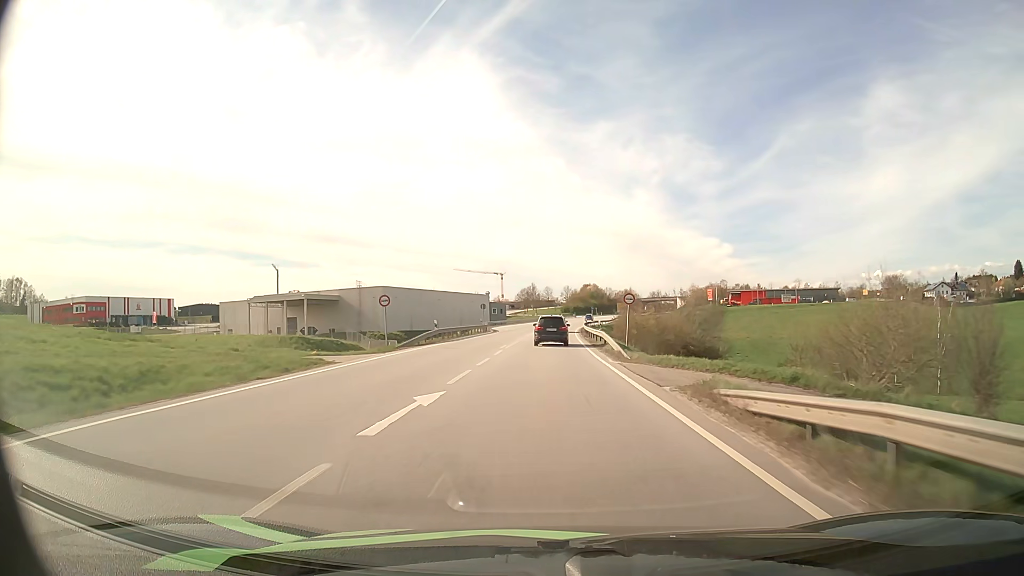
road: primary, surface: asphalt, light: Day
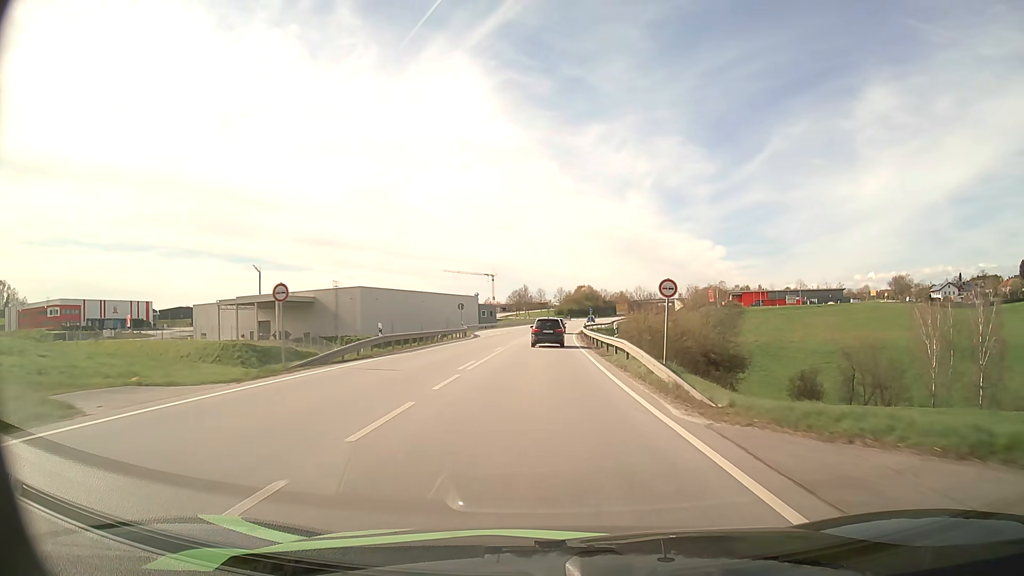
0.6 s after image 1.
(+0.1, +12.7) m; +1°
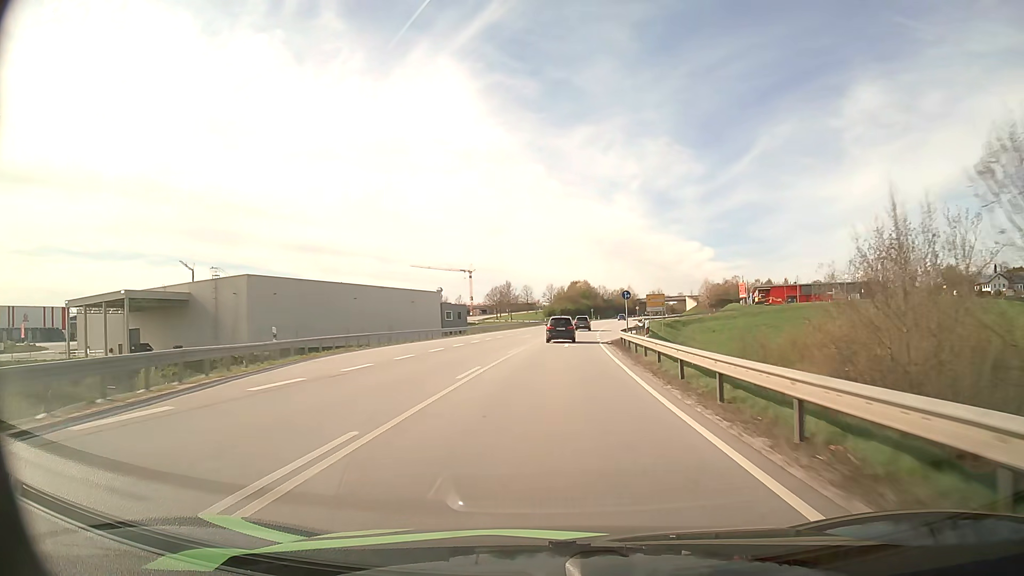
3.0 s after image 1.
(+0.3, +51.7) m; +1°
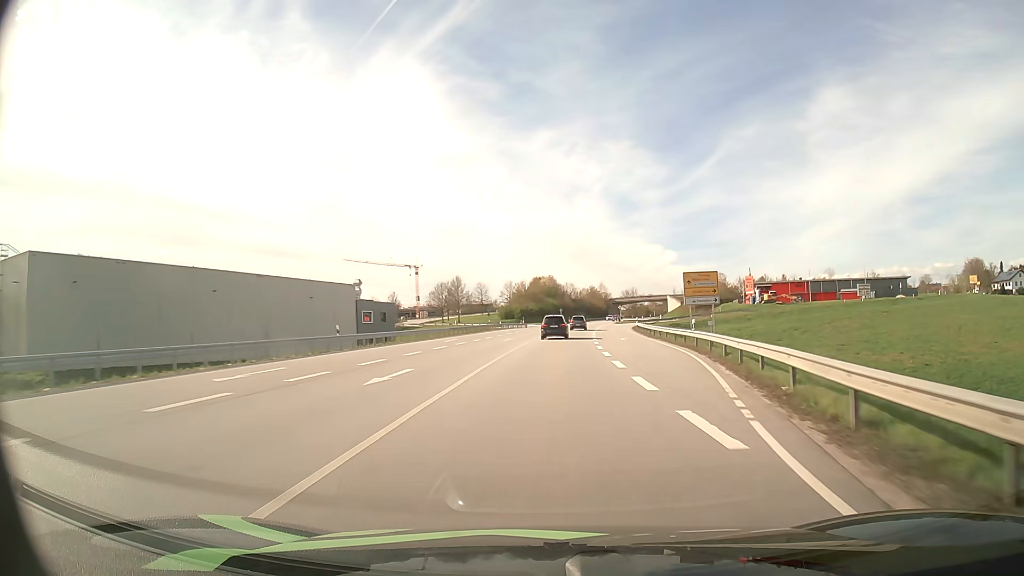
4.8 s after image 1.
(+1.1, +39.7) m; +3°
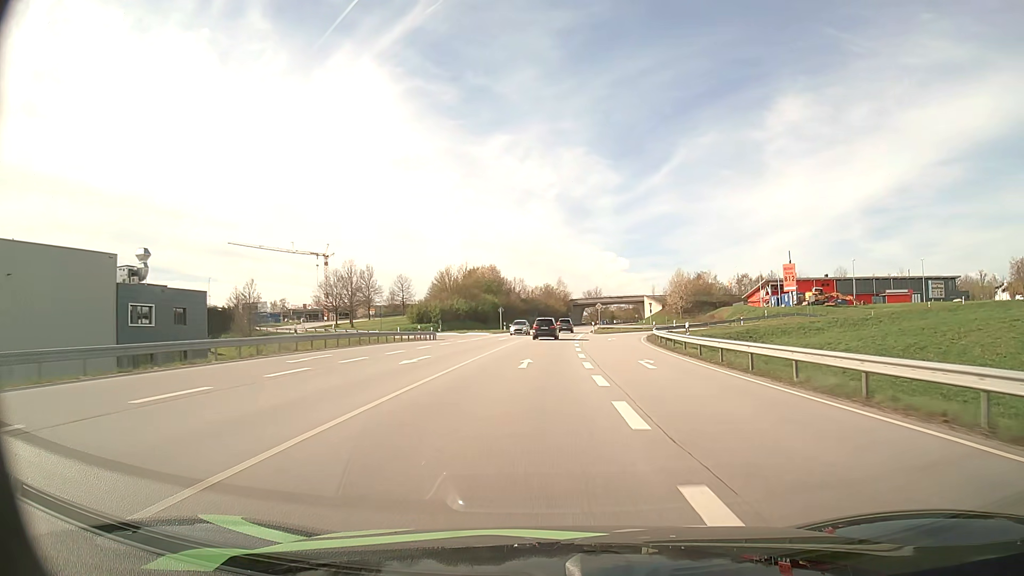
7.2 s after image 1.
(+2.5, +53.0) m; +4°
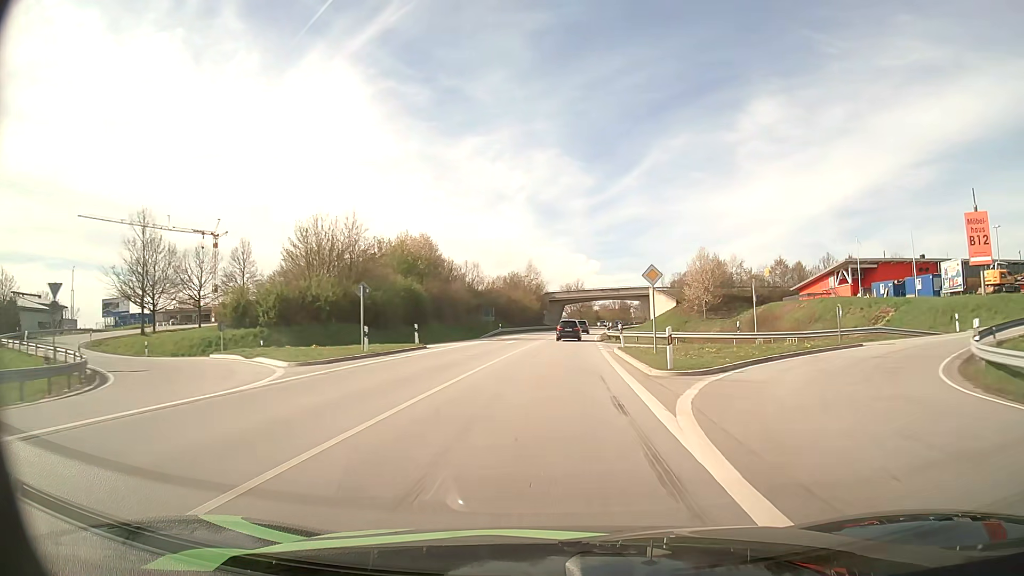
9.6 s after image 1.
(+0.8, +54.1) m; +2°
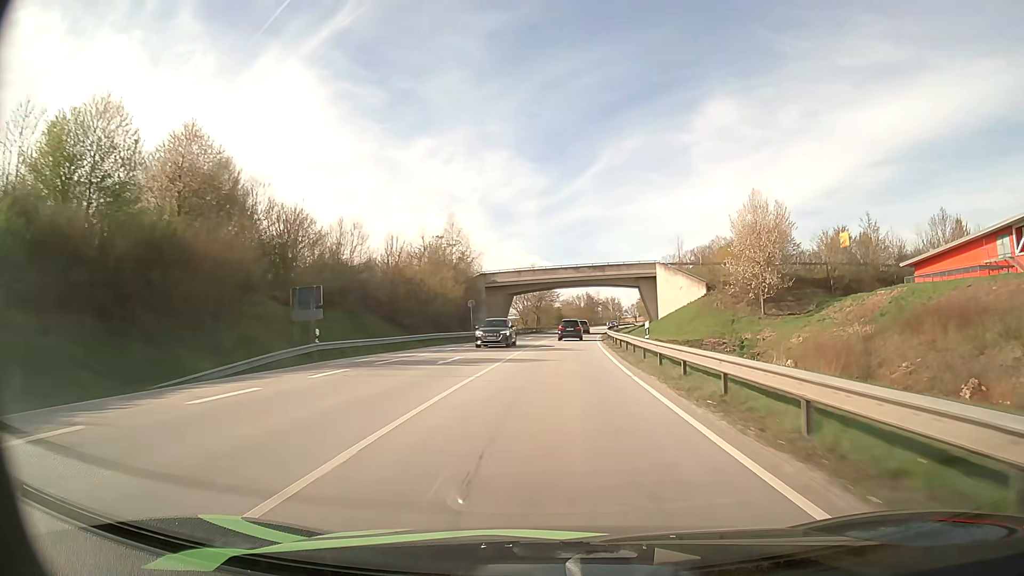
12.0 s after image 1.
(+2.0, +54.7) m; +4°
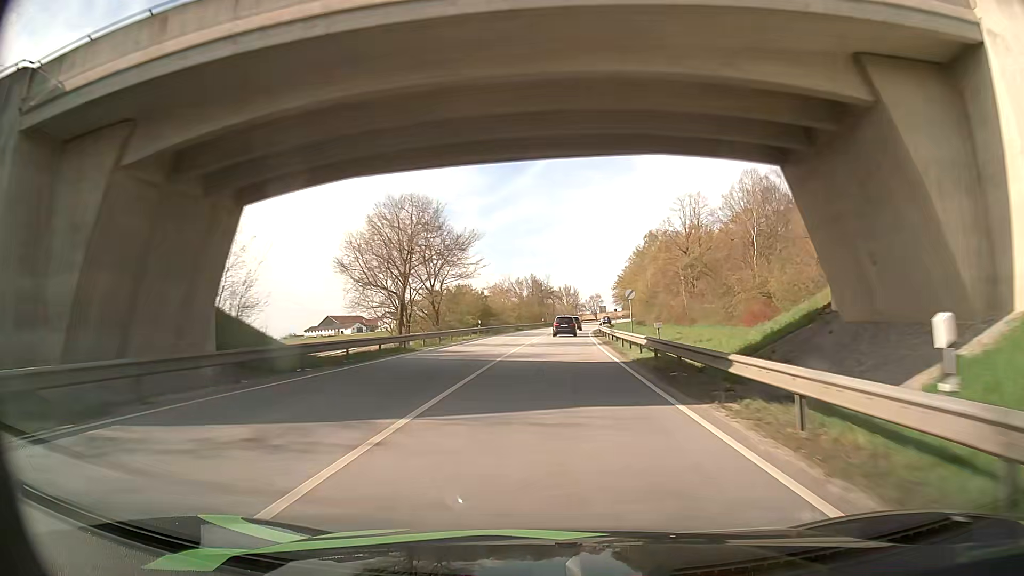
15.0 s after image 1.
(+3.2, +68.3) m; +5°
(0, +10) (0, +20) (0, +30) (+1, +40) (+1, +50) (+2, +60) (+2, +70) (+3, +80) (+4, +90) (+5, +100) m
